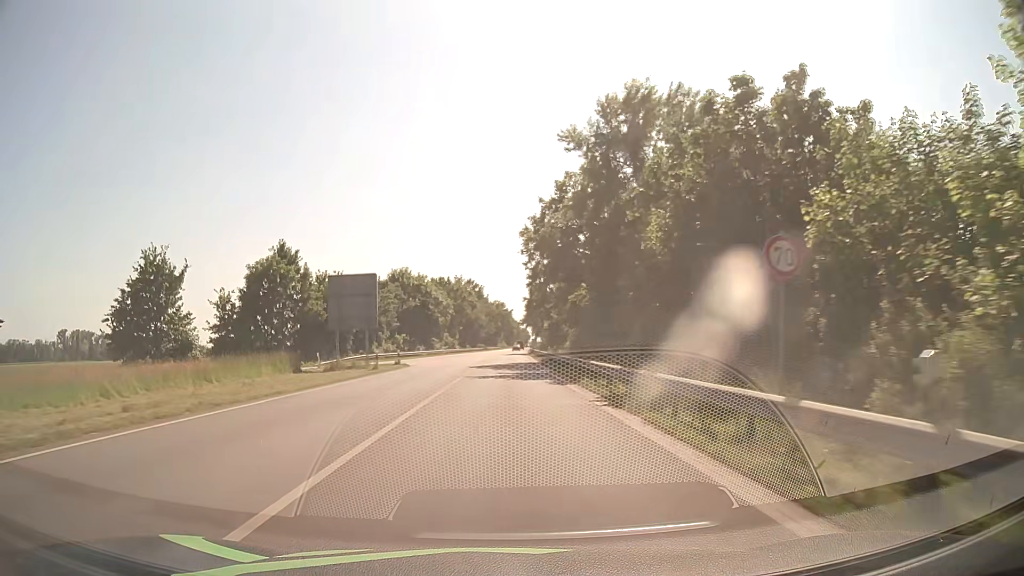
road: primary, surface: asphalt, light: Day
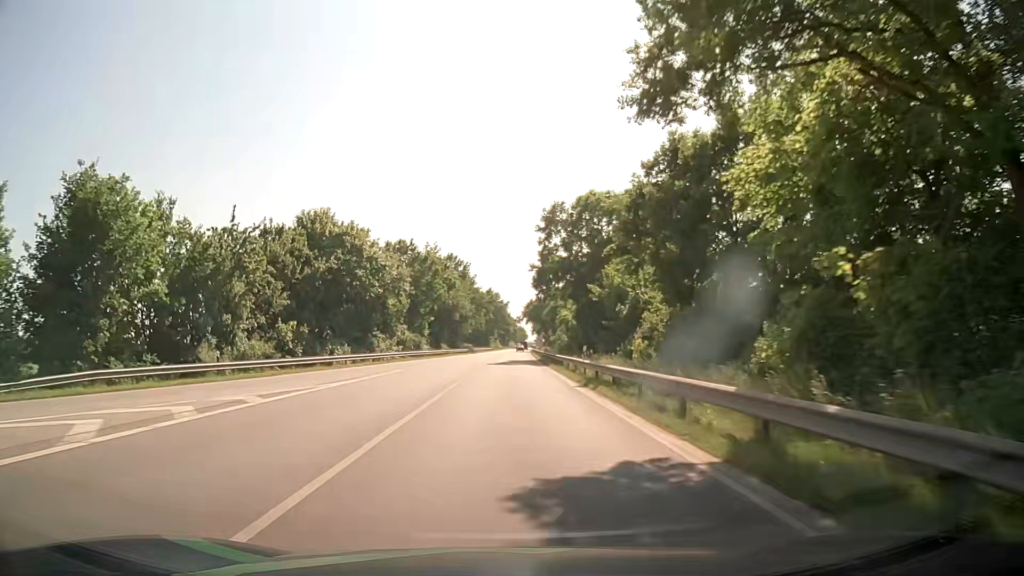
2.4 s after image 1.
(0.0, +44.5) m; 0°
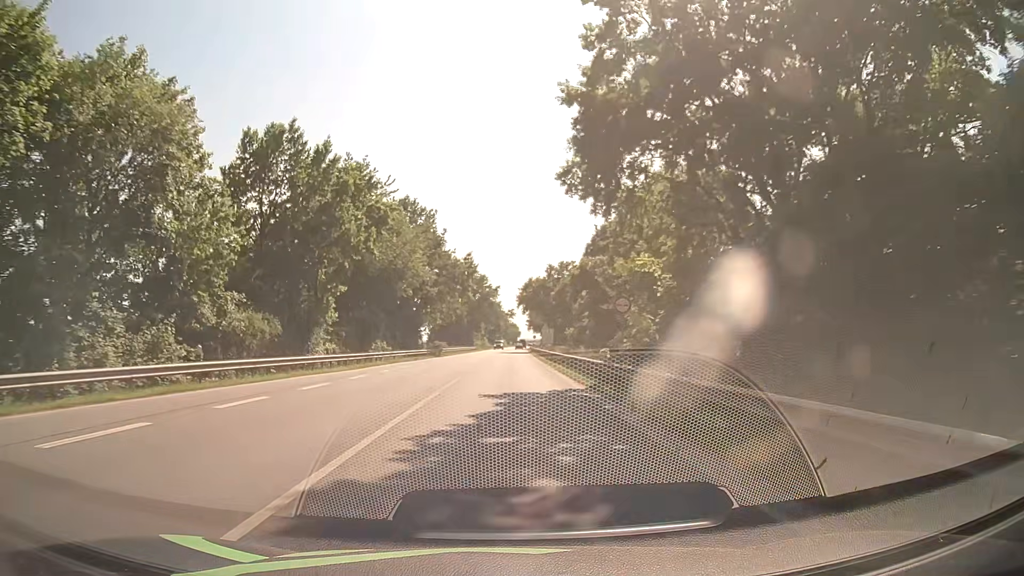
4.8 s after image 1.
(+0.4, +44.2) m; +1°
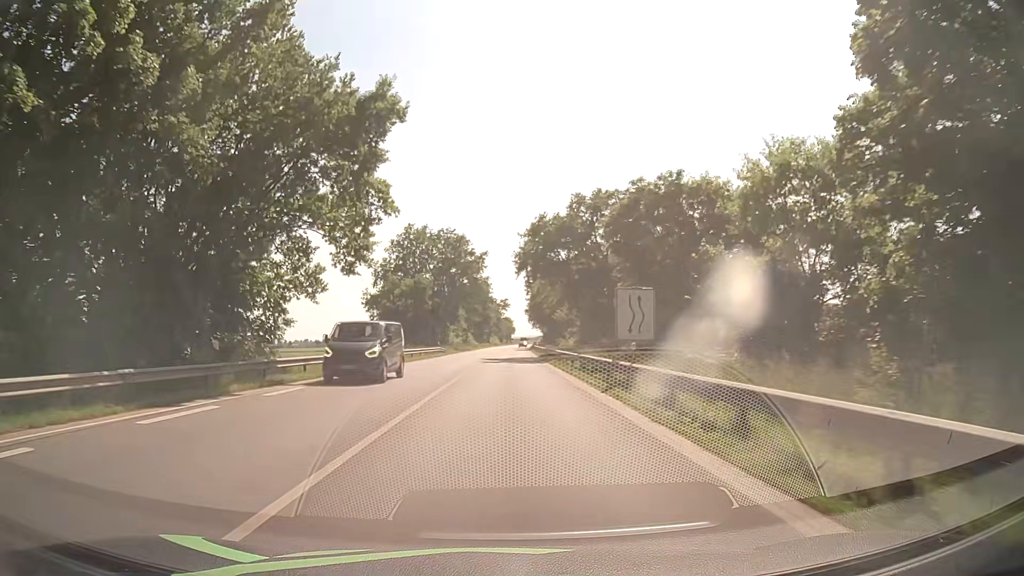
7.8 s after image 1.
(+0.3, +51.1) m; 0°
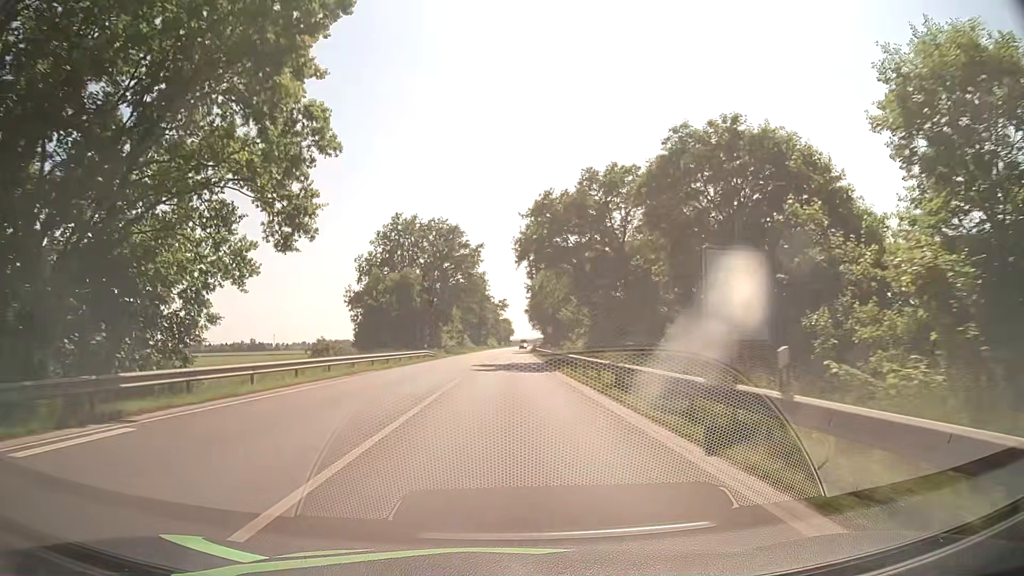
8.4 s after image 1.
(+0.1, +9.4) m; +1°
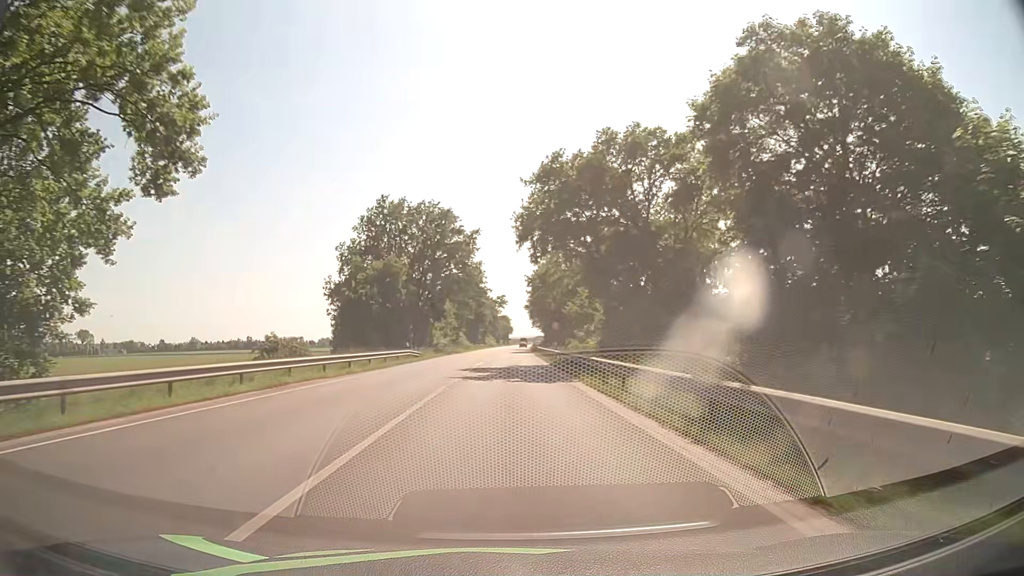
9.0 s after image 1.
(0.0, +9.1) m; 0°
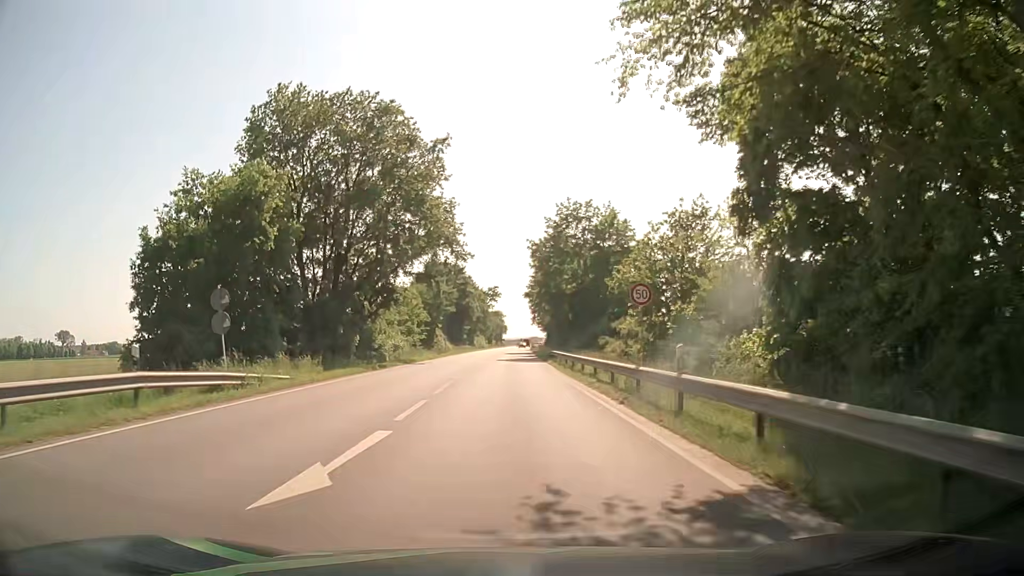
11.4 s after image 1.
(+0.1, +34.0) m; 0°
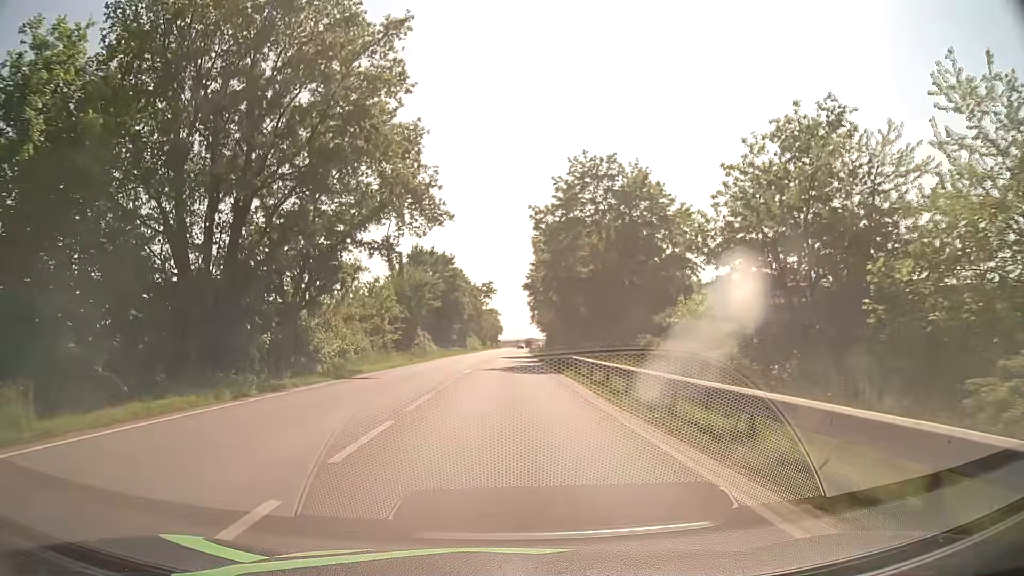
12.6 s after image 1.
(+0.1, +16.0) m; 0°
(0, +10) (0, +20) (0, +30) (0, +40) (+1, +50) (+1, +60) (+1, +70) (+1, +80) (+1, +90) (+2, +100) m
